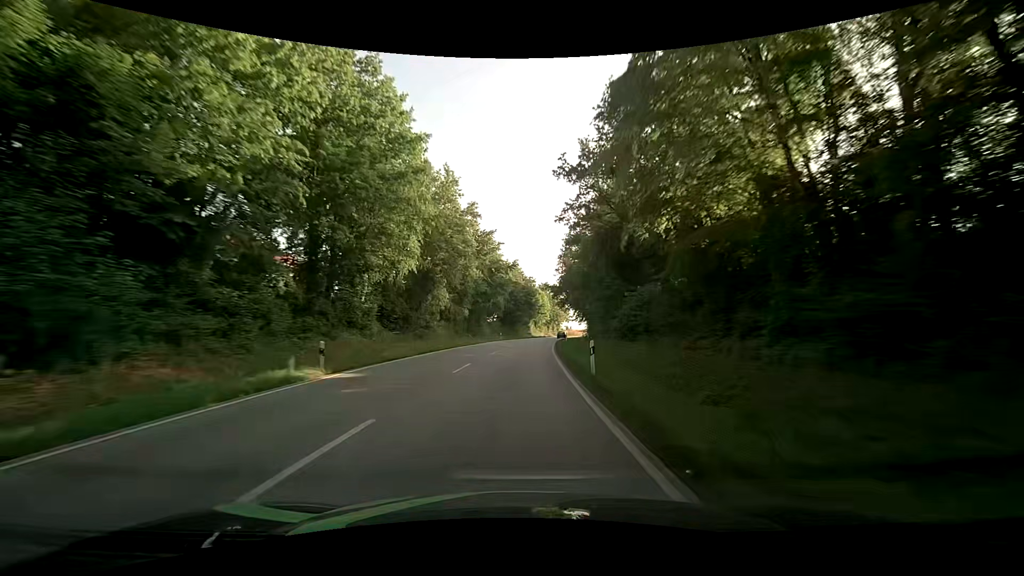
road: secondary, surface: asphalt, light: Day
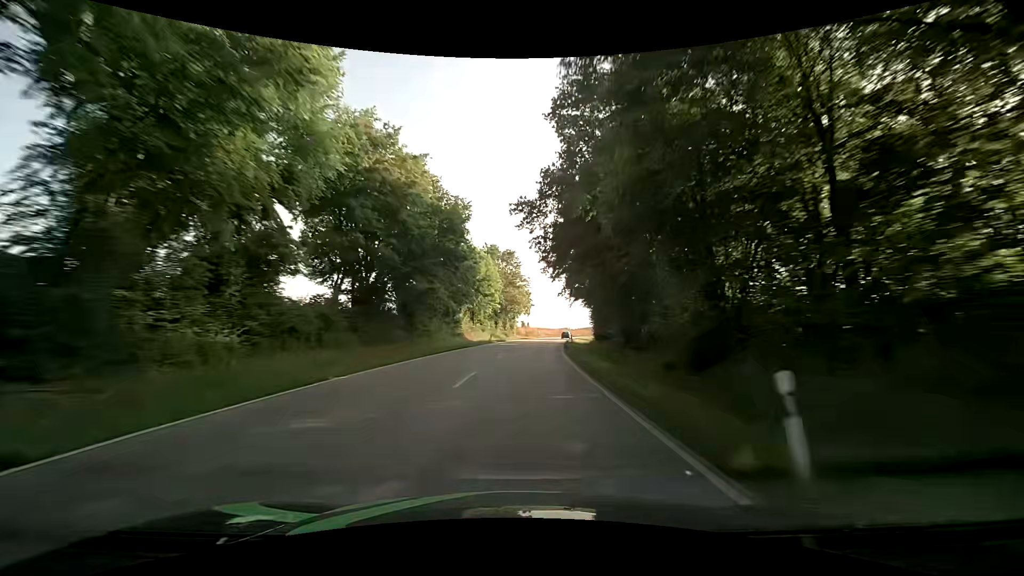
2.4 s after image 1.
(+3.0, +63.2) m; +6°
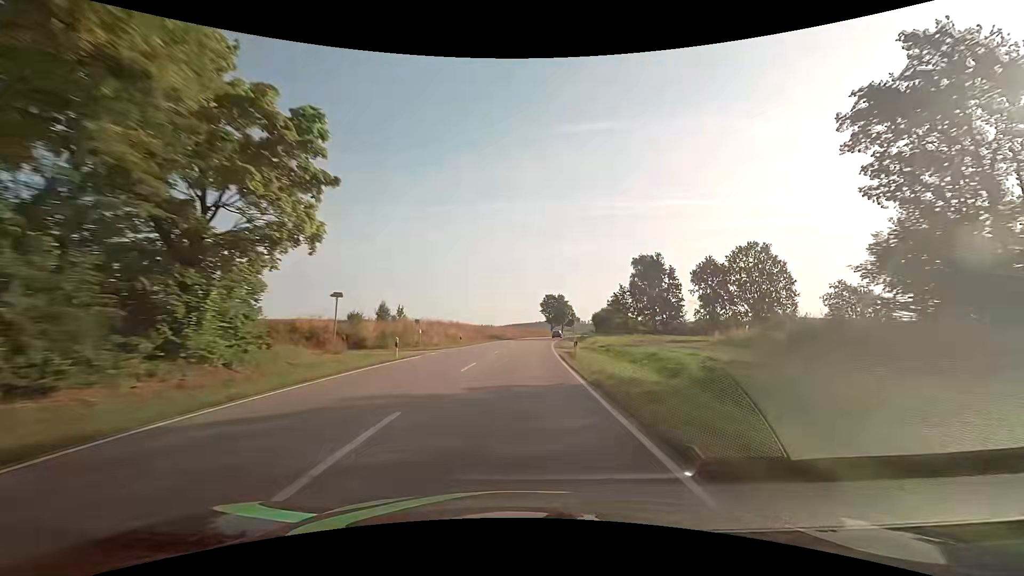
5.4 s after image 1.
(+6.4, +79.1) m; +9°
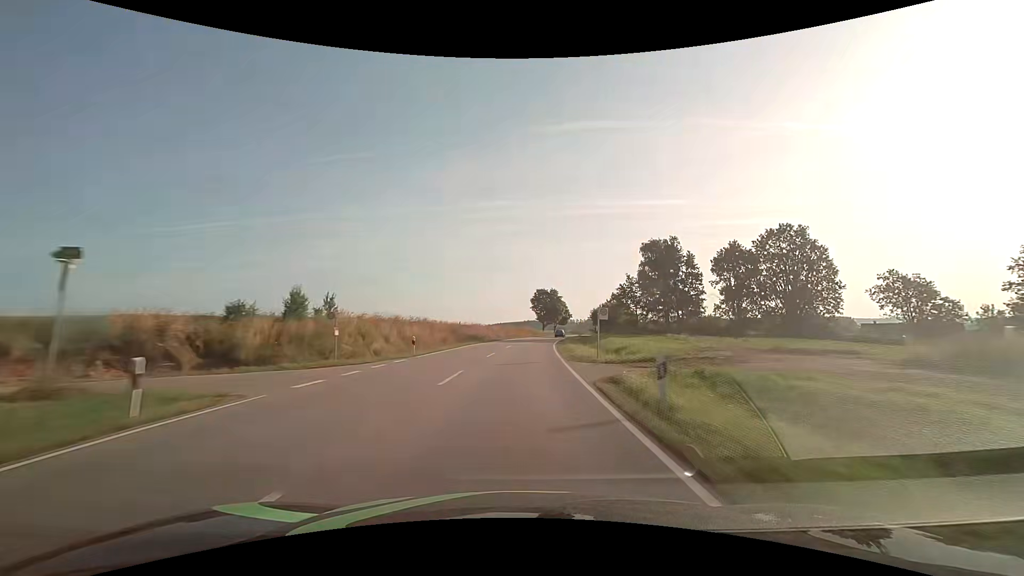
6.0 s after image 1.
(+0.2, +15.9) m; +1°
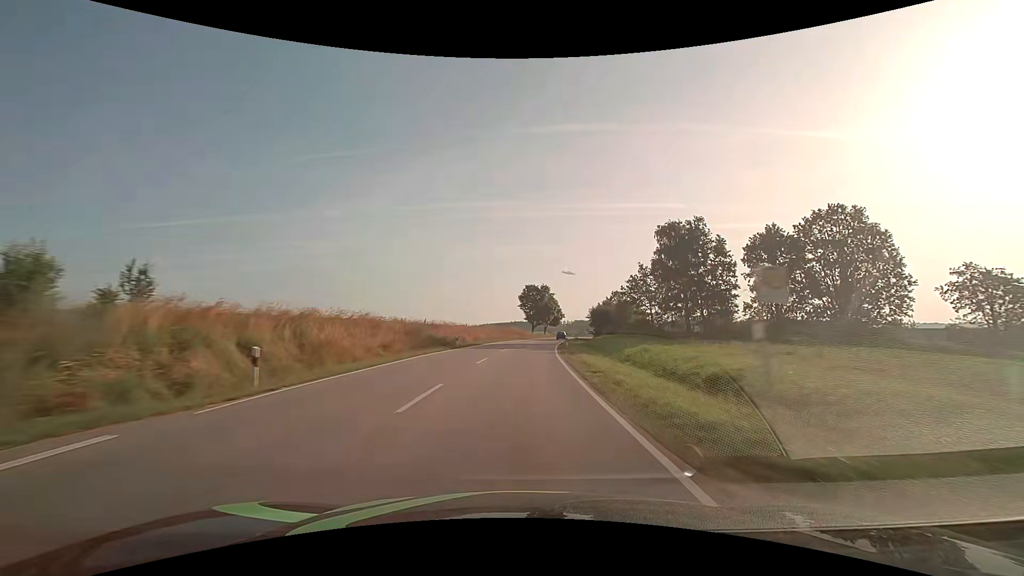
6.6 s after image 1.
(+0.2, +15.9) m; +1°
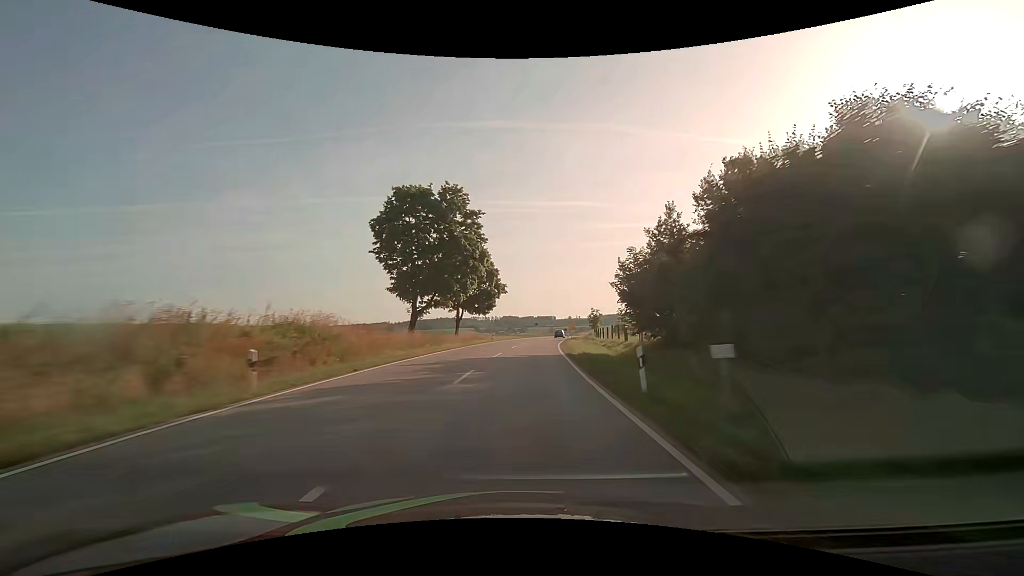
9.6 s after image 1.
(+6.0, +79.2) m; +8°
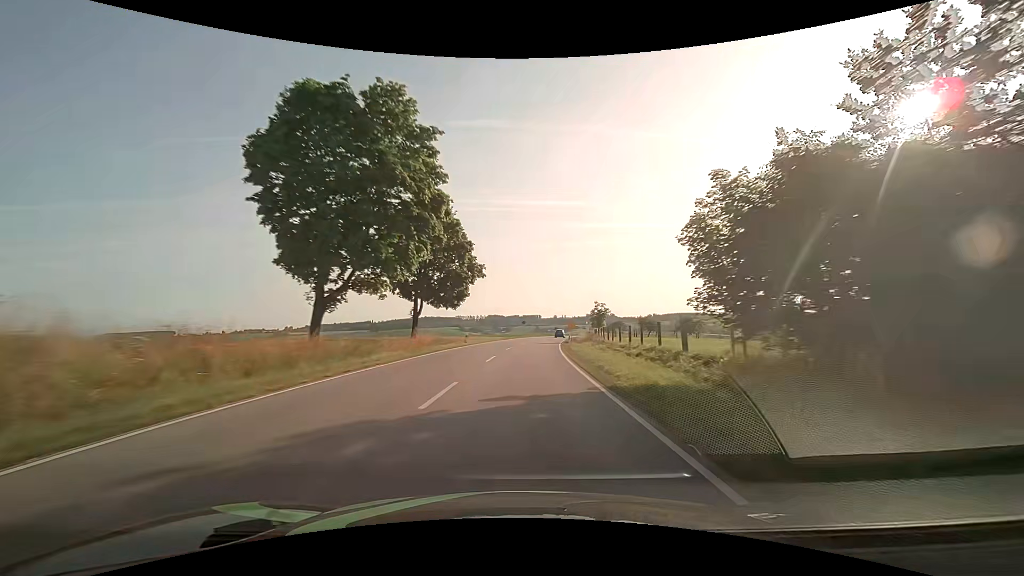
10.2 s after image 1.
(+0.2, +15.9) m; +2°
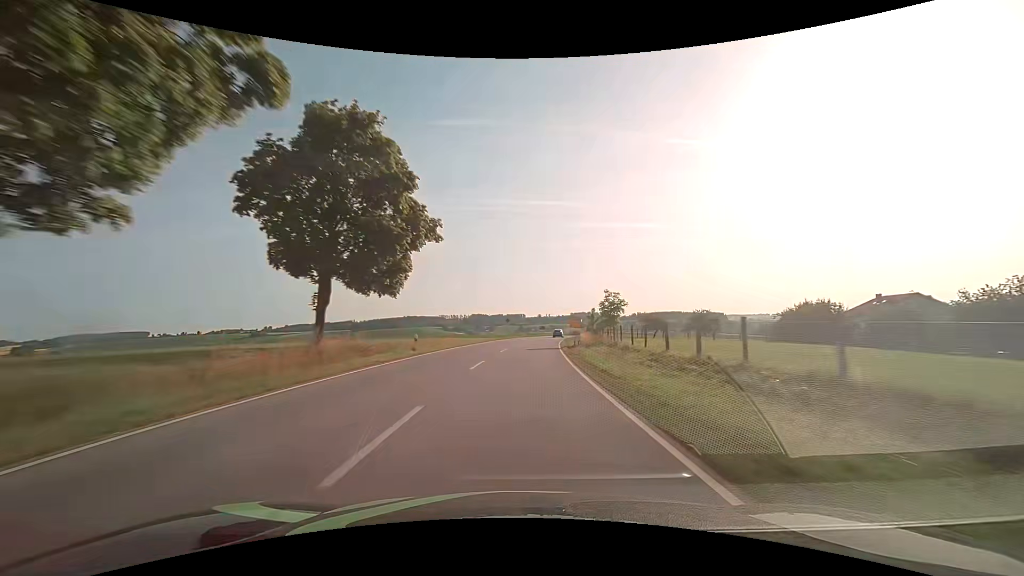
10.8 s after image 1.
(+0.3, +15.9) m; +2°
(0, +10) (0, +20) (+1, +30) (+2, +40) (+2, +50) (+3, +60) (+5, +70) (+6, +80) (+7, +90) (+9, +99) m
